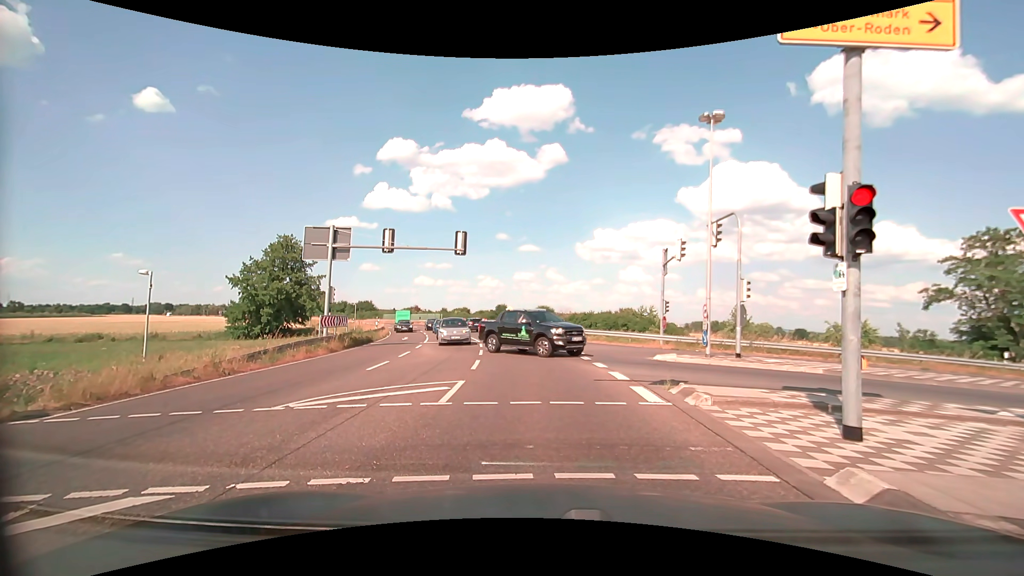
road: primary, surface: asphalt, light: Day
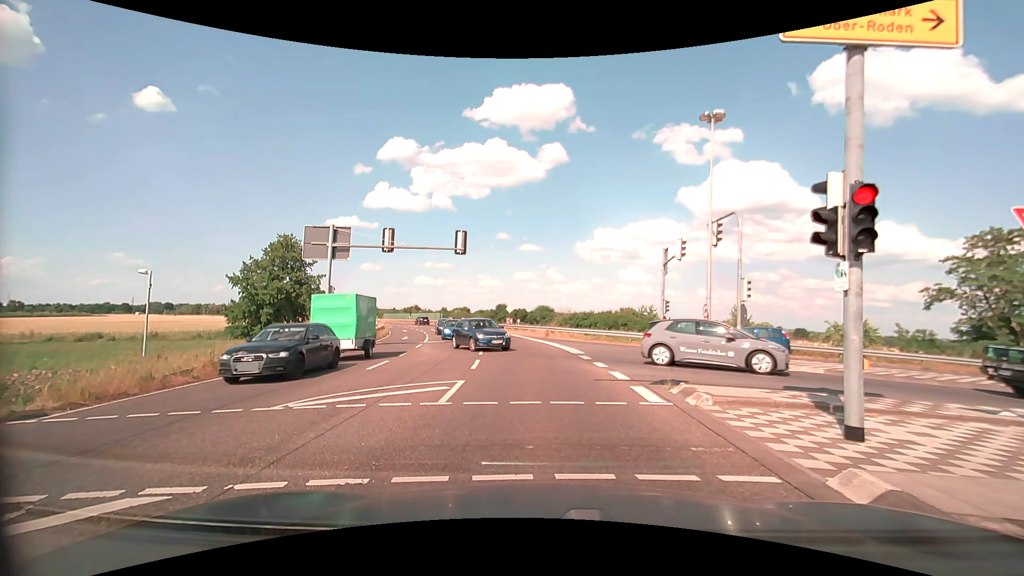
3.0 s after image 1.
(0.0, +0.1) m; 0°
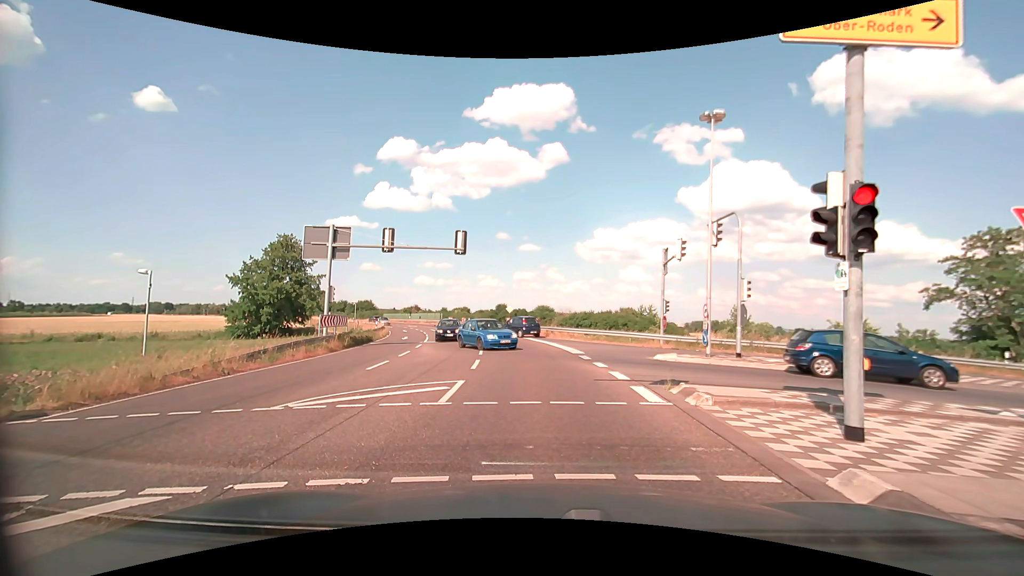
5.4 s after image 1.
(0.0, 0.0) m; 0°
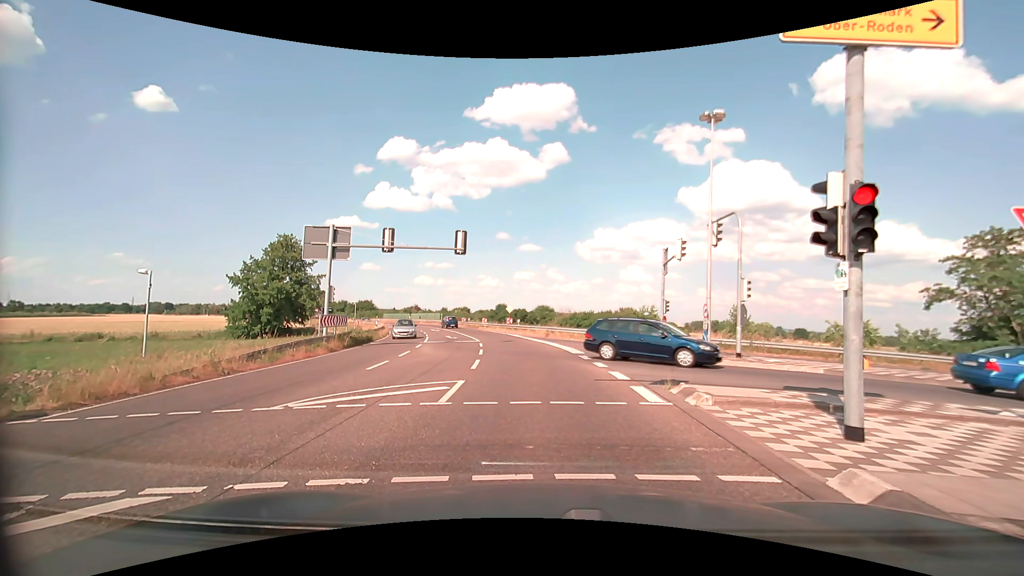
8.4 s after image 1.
(0.0, 0.0) m; 0°
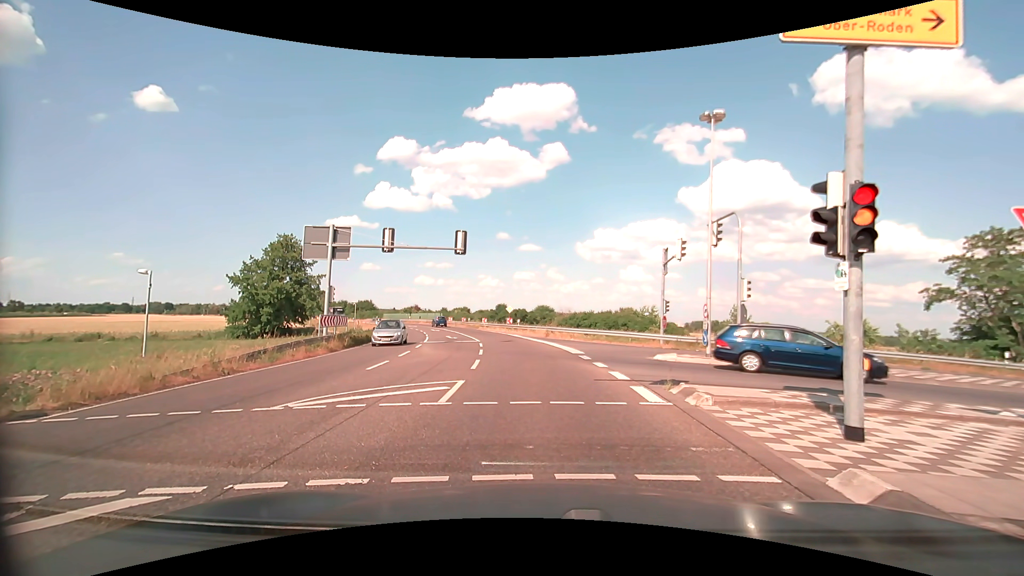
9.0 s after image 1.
(0.0, 0.0) m; 0°
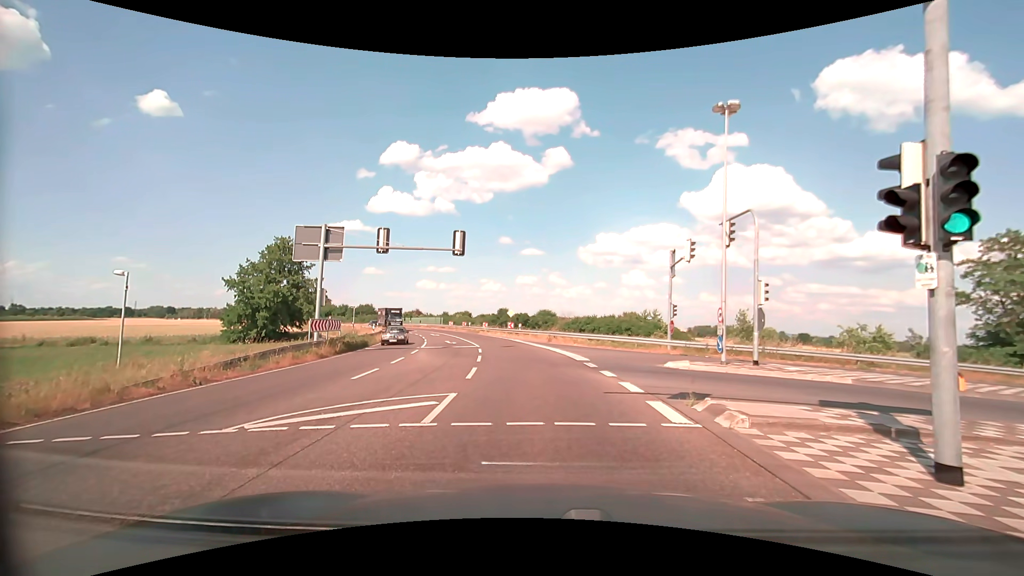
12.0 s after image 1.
(0.0, +1.4) m; -1°
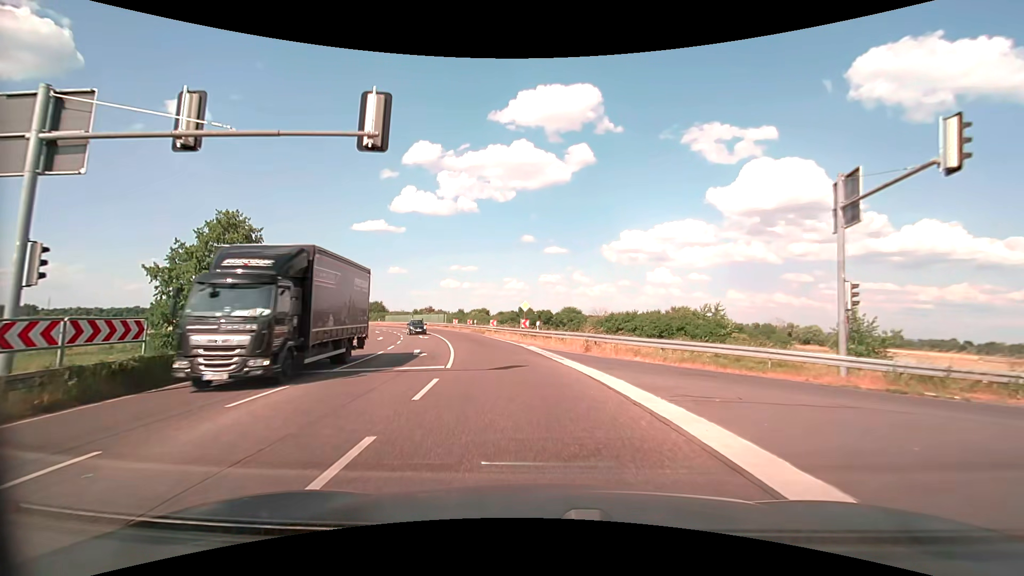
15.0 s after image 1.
(-0.1, +16.6) m; -2°
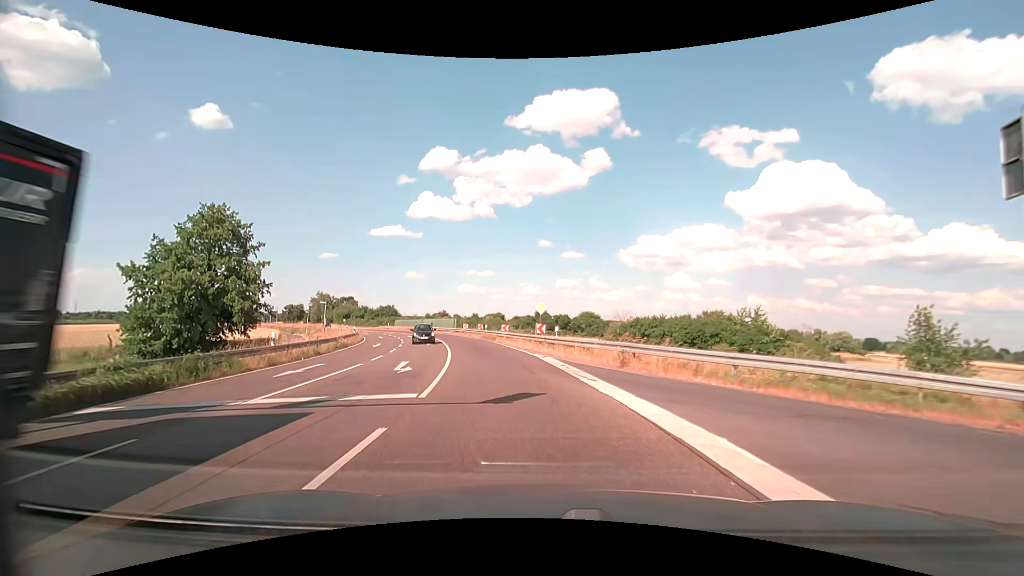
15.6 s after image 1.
(-0.1, +5.4) m; -2°
(0, +10) (-1, +20) (-3, +30) (-5, +40) (-8, +49) (-11, +59) (-15, +68) (-19, +77) (-24, +86) (-29, +94) m
